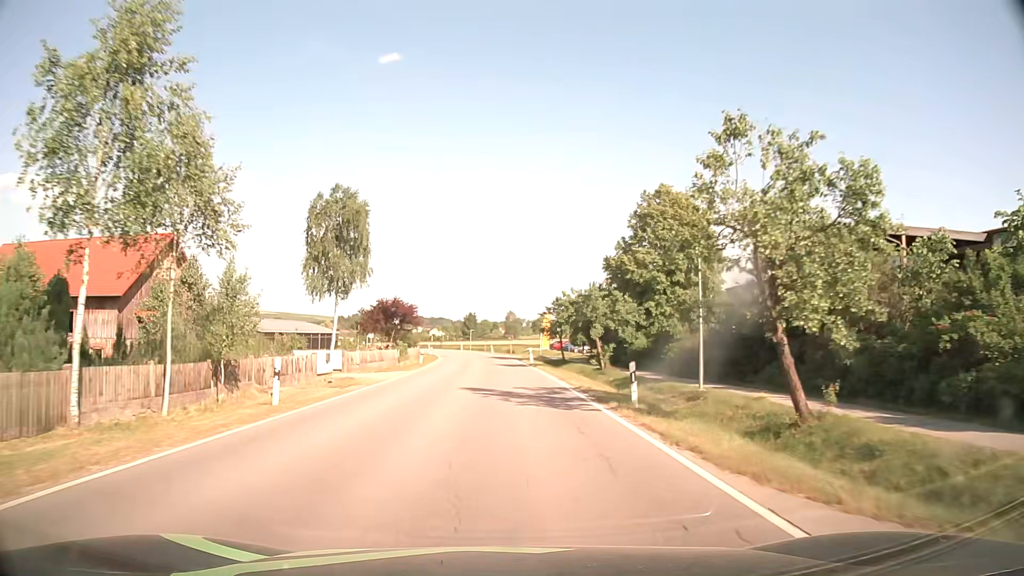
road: secondary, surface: asphalt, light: Day
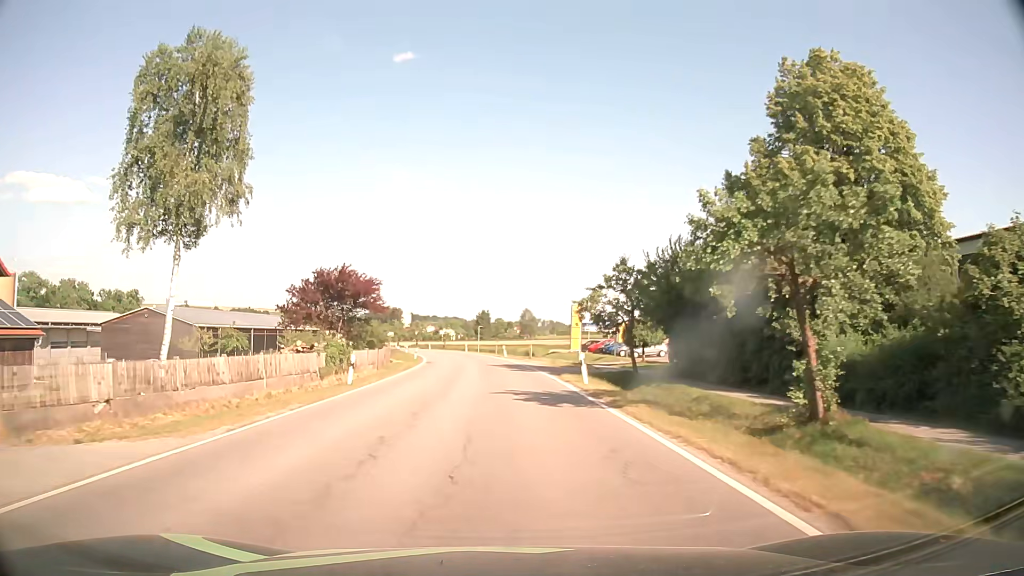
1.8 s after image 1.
(-0.3, +25.7) m; -1°
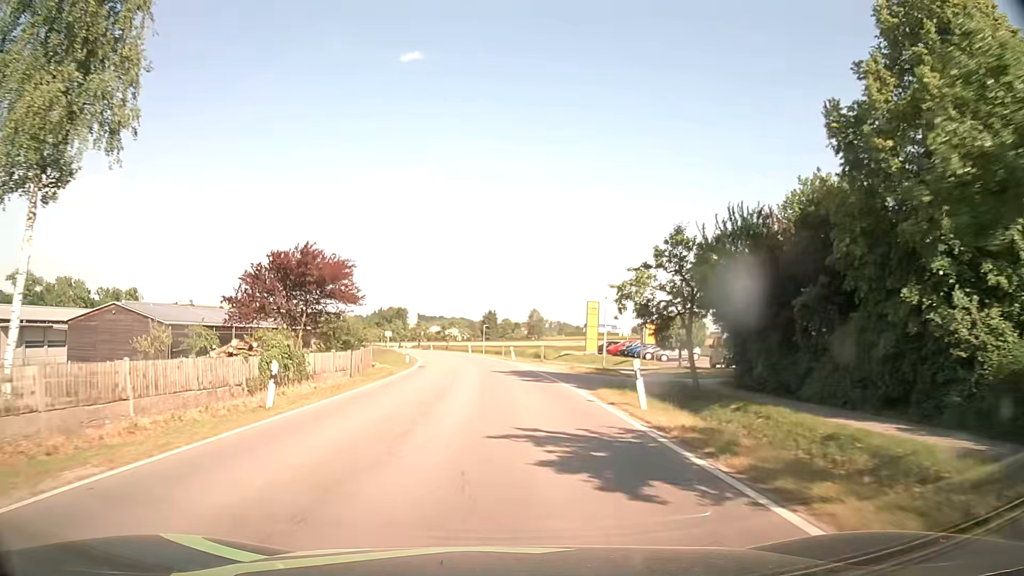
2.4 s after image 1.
(-0.1, +8.6) m; -1°
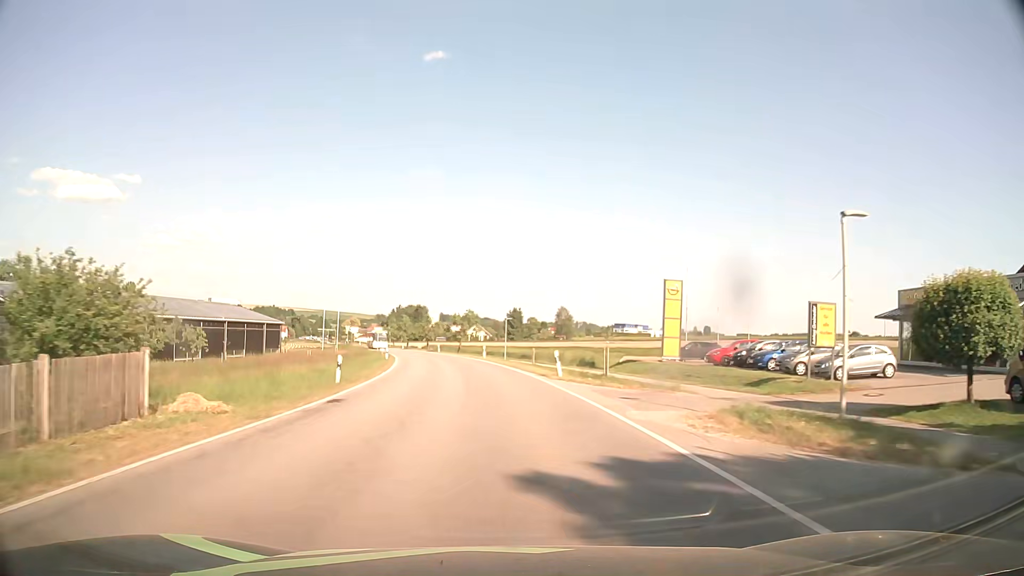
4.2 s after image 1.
(-0.4, +25.8) m; -2°
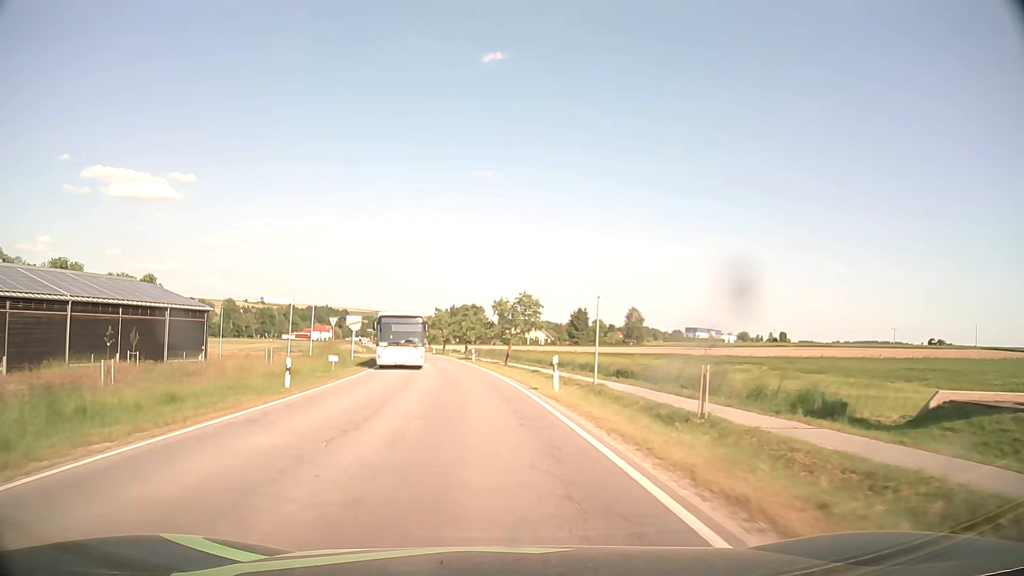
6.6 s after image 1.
(-1.1, +35.2) m; -5°
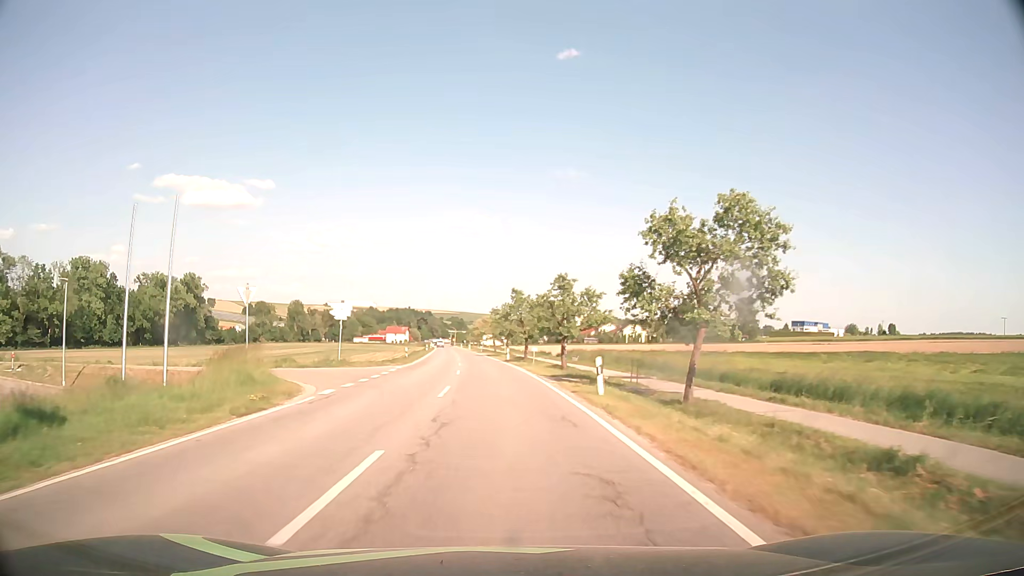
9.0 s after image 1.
(-2.5, +36.8) m; -7°
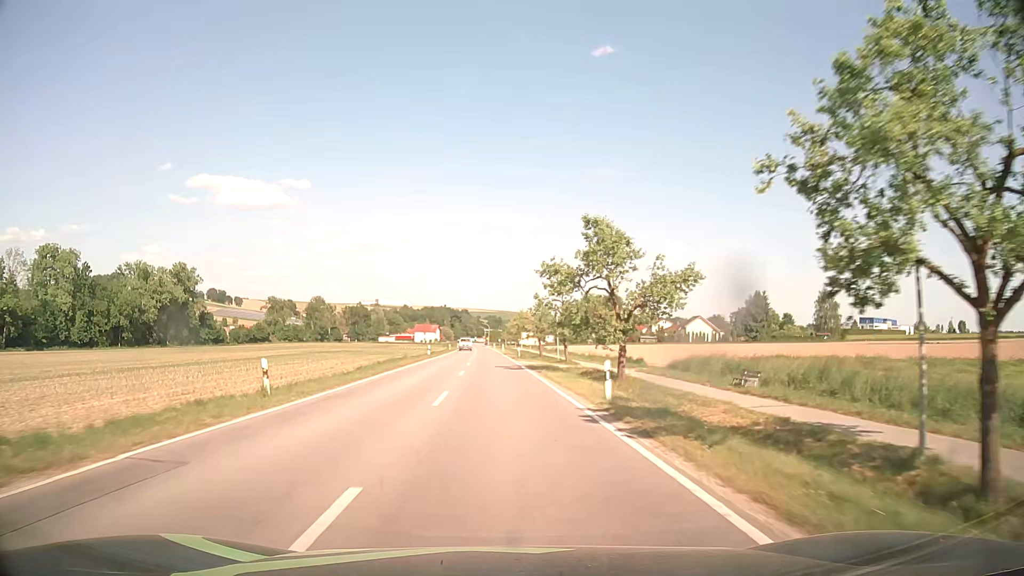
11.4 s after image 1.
(-1.3, +38.9) m; -3°
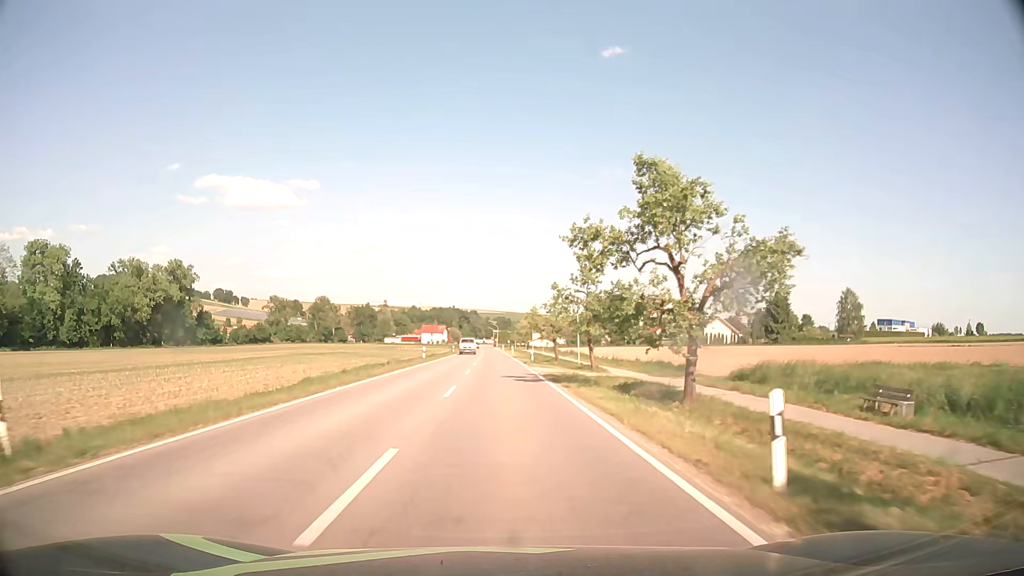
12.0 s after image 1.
(-0.1, +9.9) m; -1°
(0, +10) (0, +20) (0, +30) (0, +40) (-1, +50) (-1, +60) (-1, +70) (-2, +80) (-2, +90) (-2, +100) m
